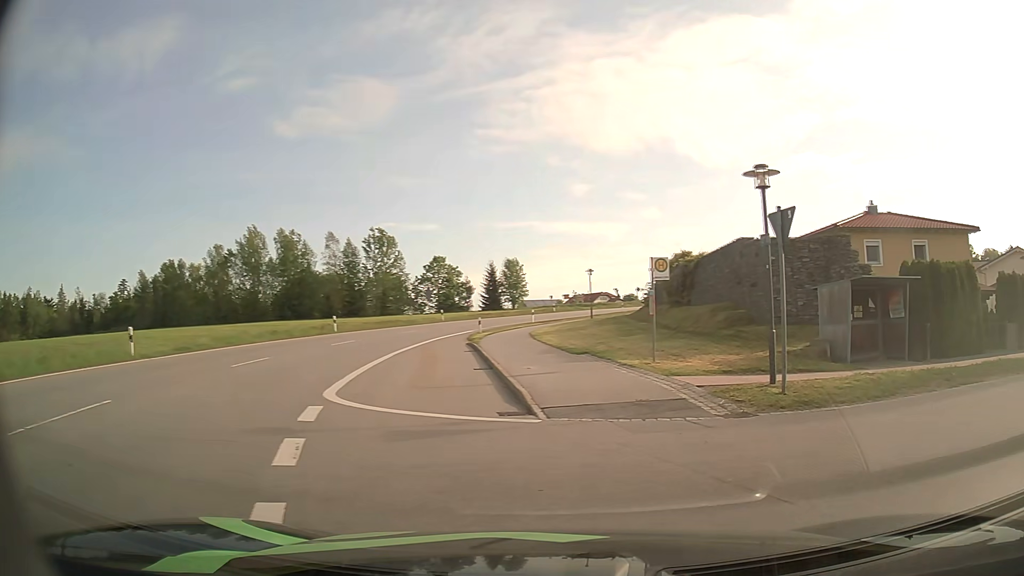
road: tertiary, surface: asphalt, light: Day
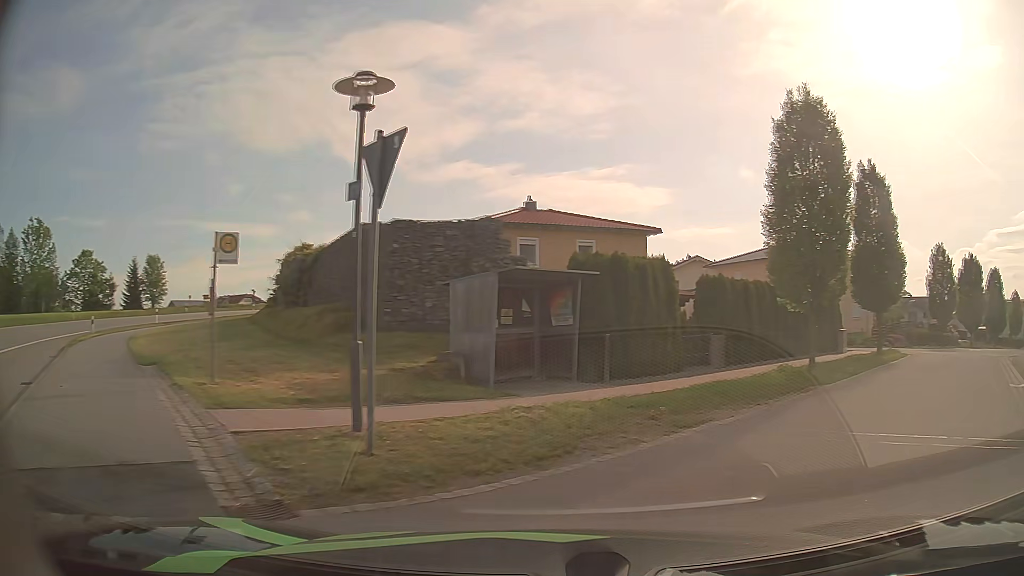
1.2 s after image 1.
(+1.3, +4.8) m; +31°
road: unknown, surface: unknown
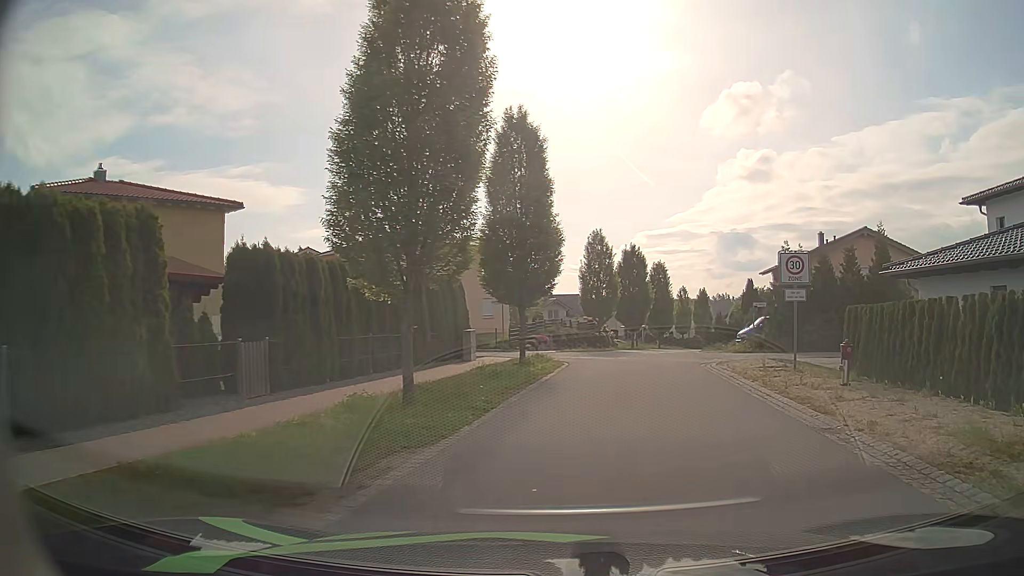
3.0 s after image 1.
(+2.6, +7.7) m; +31°
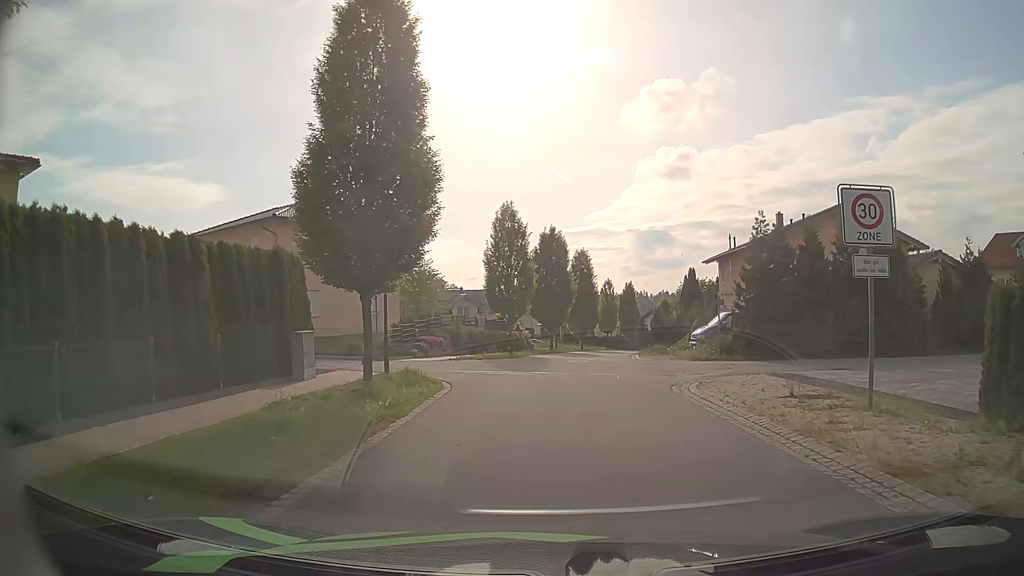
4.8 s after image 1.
(+0.7, +9.2) m; +6°
